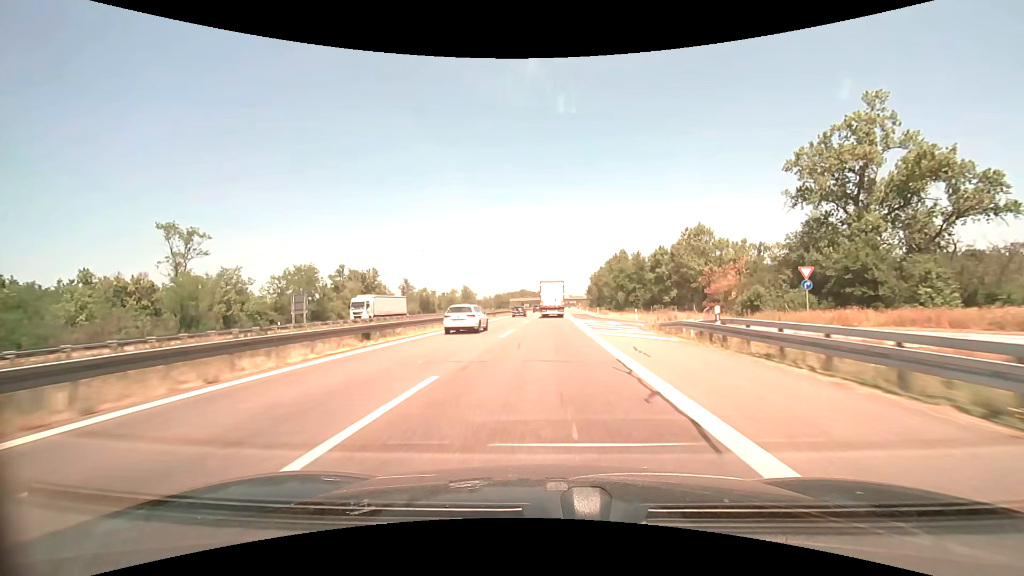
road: motorway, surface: asphalt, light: Day
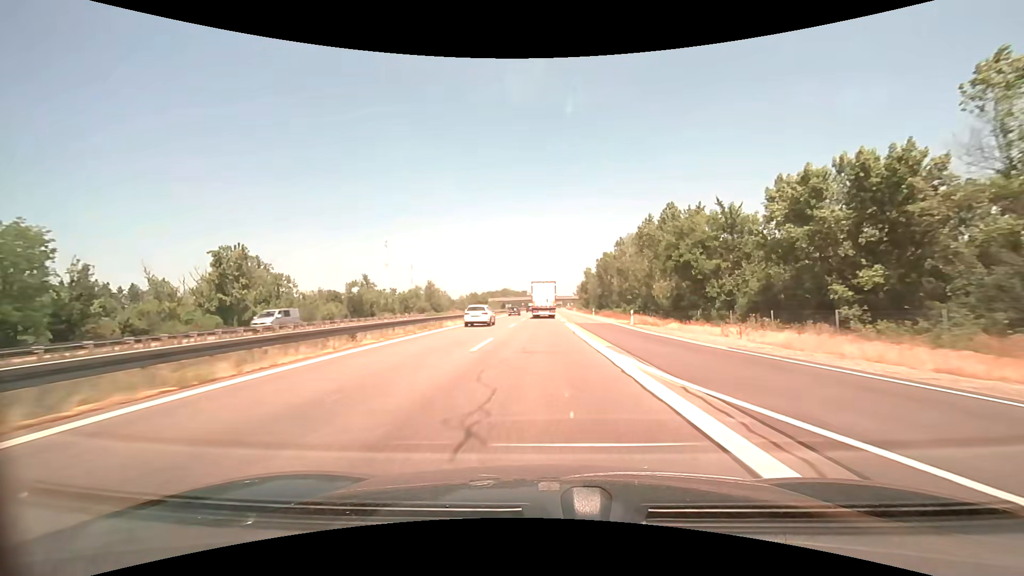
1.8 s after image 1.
(+0.5, +42.5) m; +2°
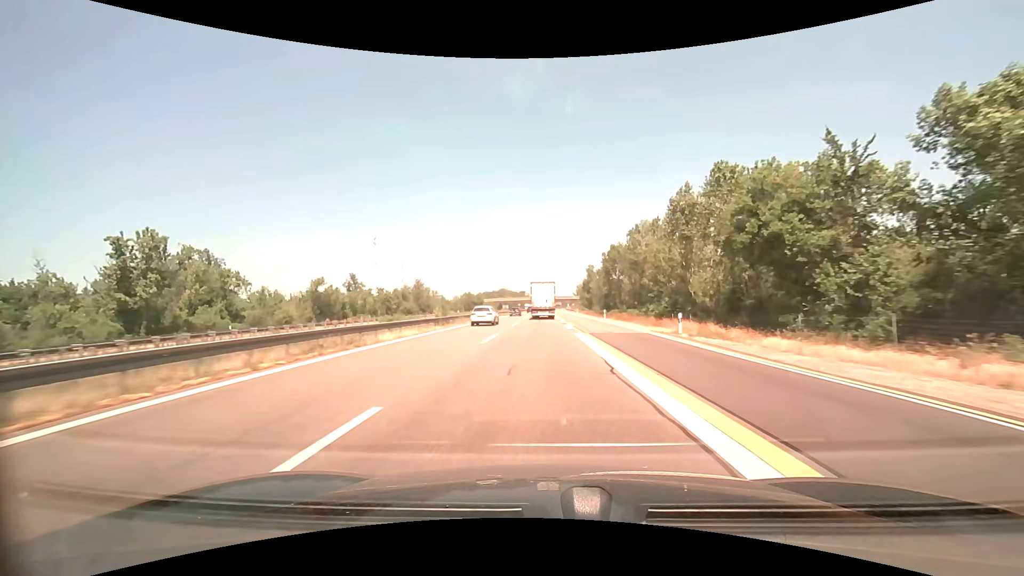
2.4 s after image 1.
(0.0, +14.4) m; 0°
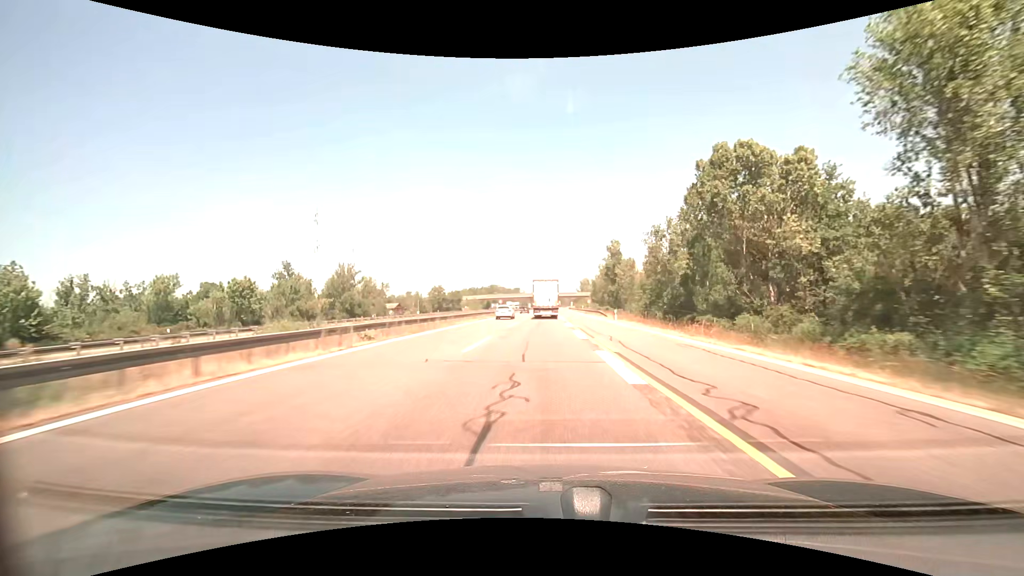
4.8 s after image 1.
(0.0, +58.1) m; 0°
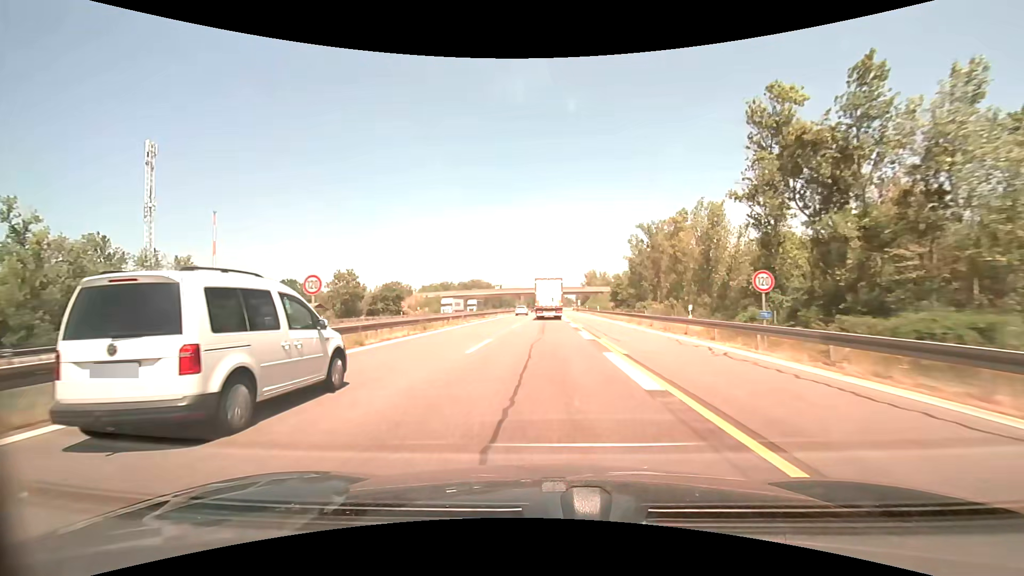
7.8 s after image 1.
(+0.4, +72.6) m; +1°
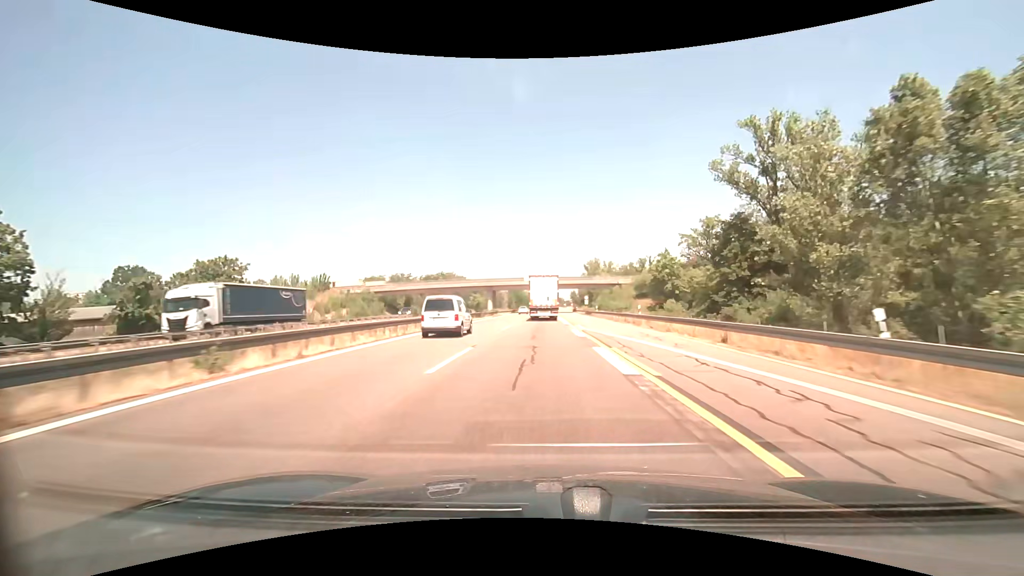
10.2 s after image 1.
(+0.6, +58.2) m; +1°
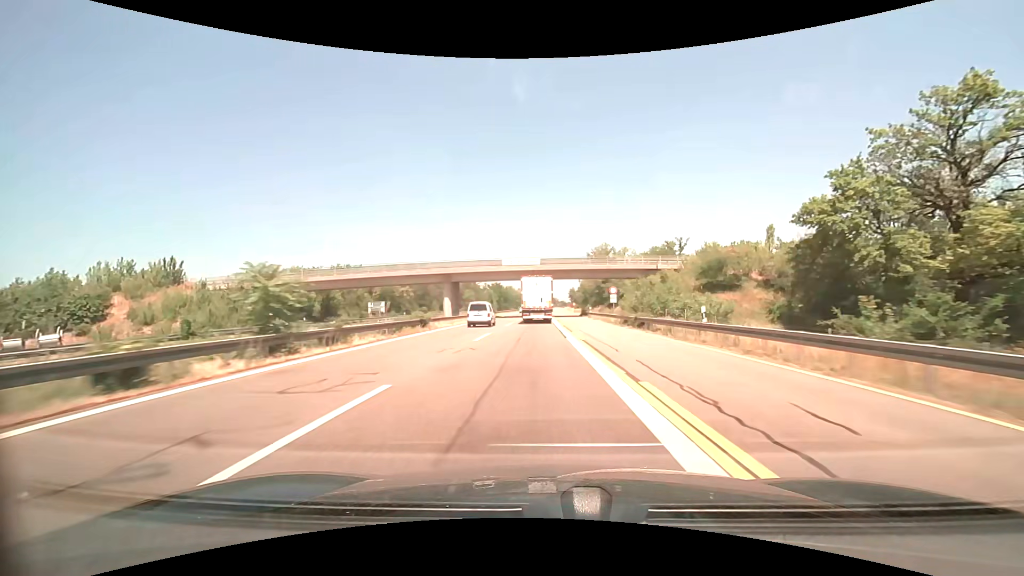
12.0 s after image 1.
(+0.4, +43.4) m; +1°
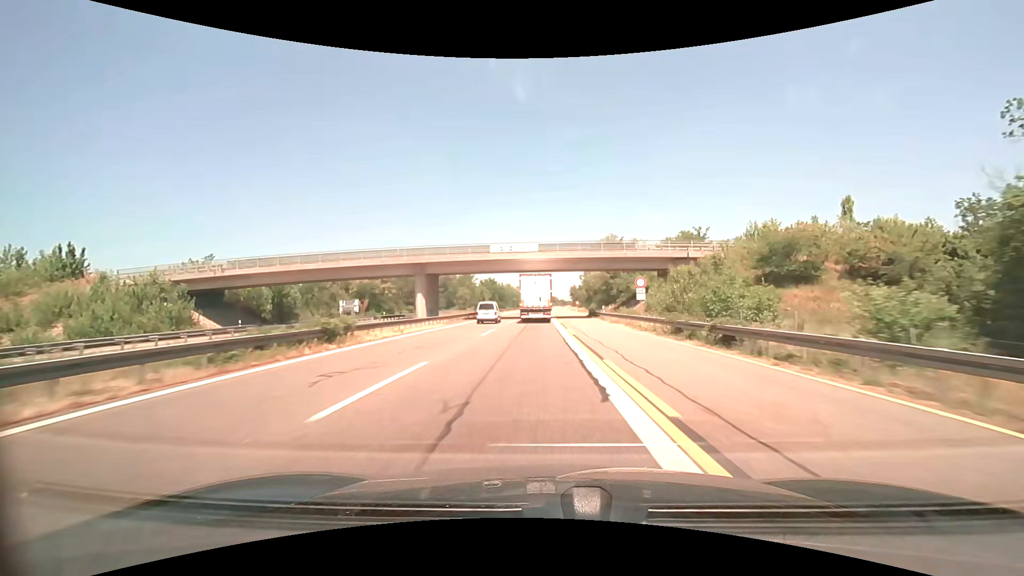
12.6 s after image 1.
(0.0, +14.5) m; 0°
(0, +10) (0, +20) (0, +30) (0, +40) (0, +50) (0, +60) (0, +70) (0, +80) (0, +90) (0, +100) m
